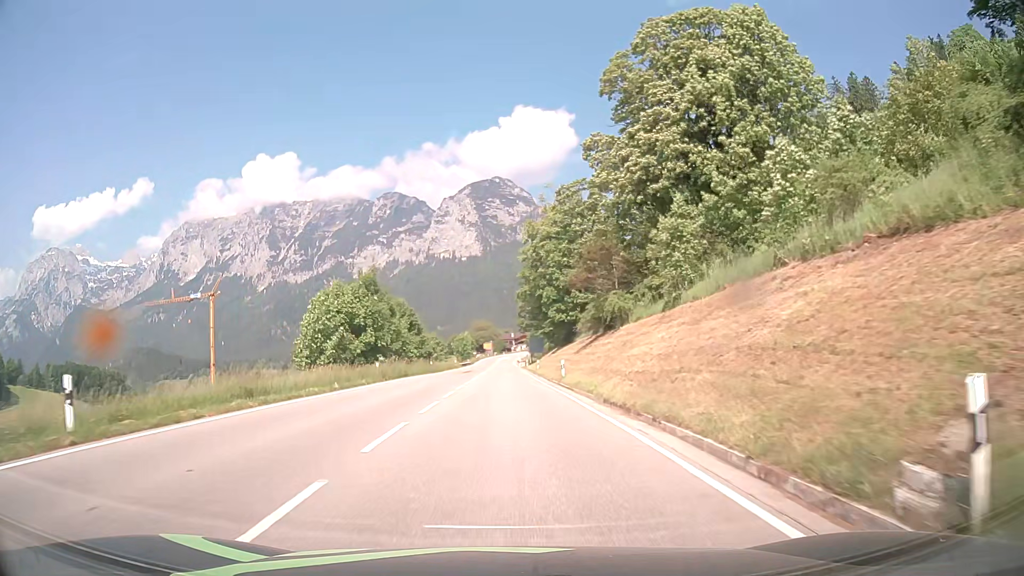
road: primary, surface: asphalt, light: Day
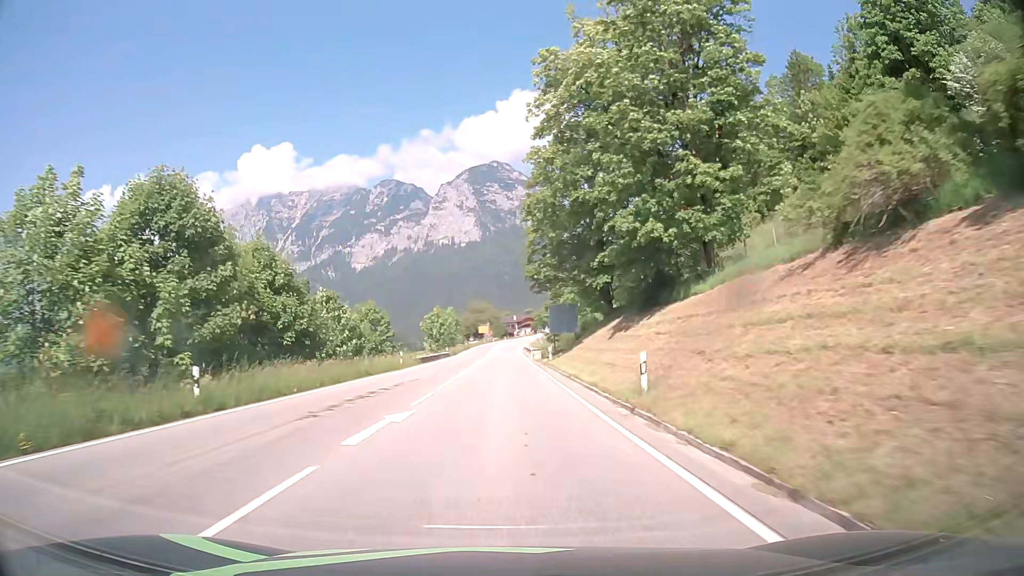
(+0.3, +47.3) m; 0°
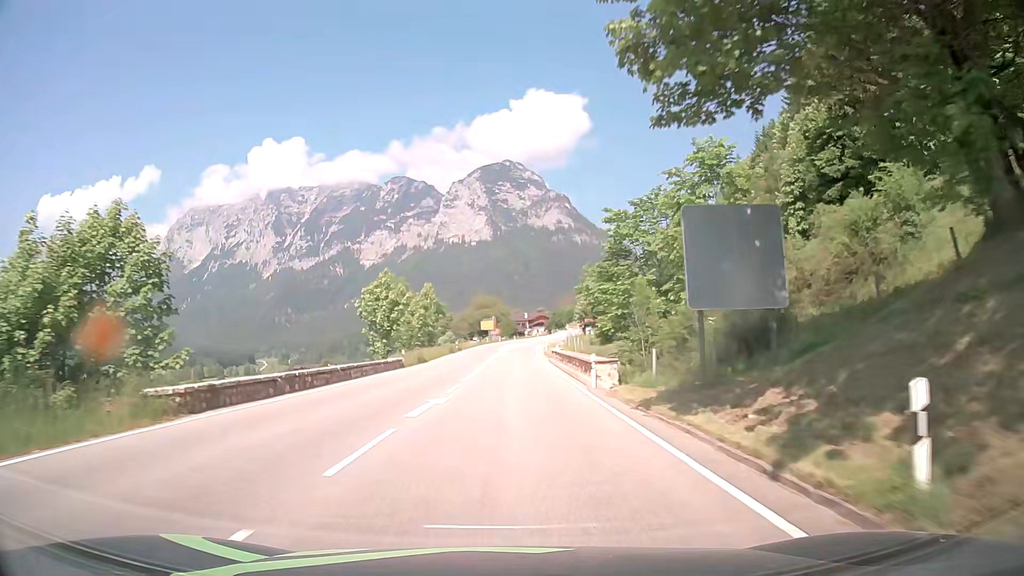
(-0.4, +38.8) m; -1°
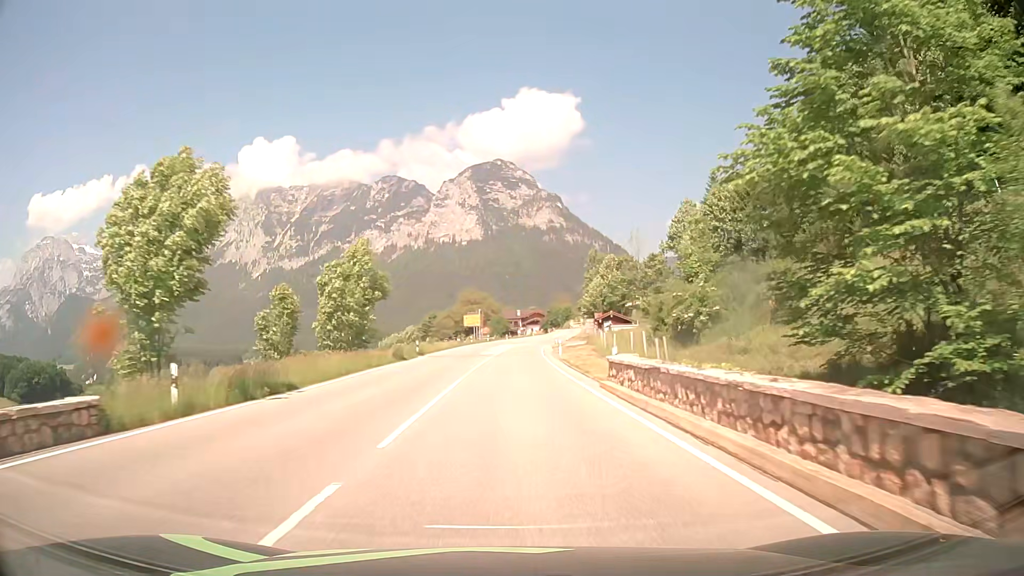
(+0.1, +28.3) m; +1°
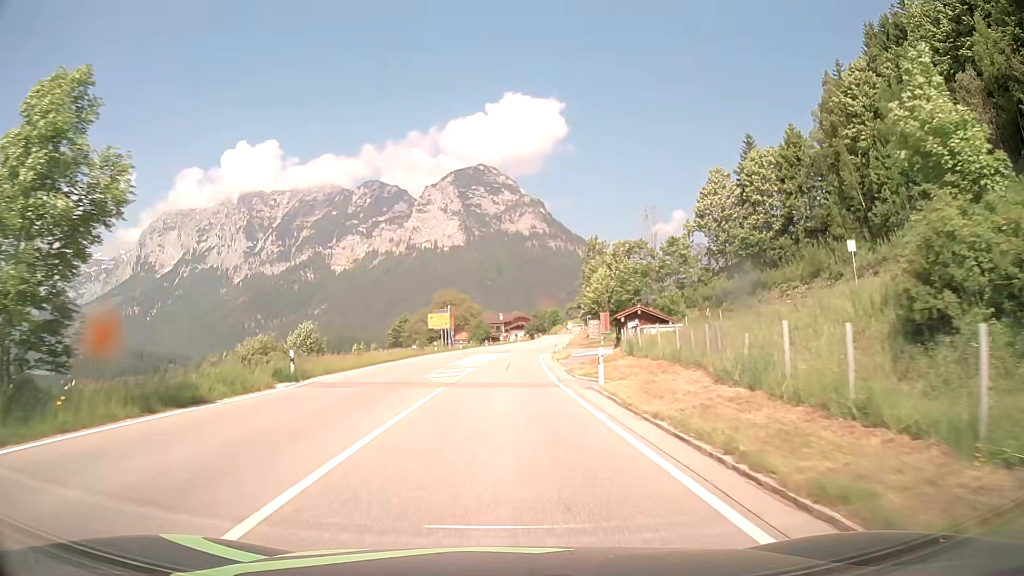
(+0.4, +25.8) m; +2°
(0, +10) (0, +20) (0, +30) (0, +40) (+1, +50) (+2, +60) (+6, +69) (+15, +72) (+24, +67) (+28, +58) m
